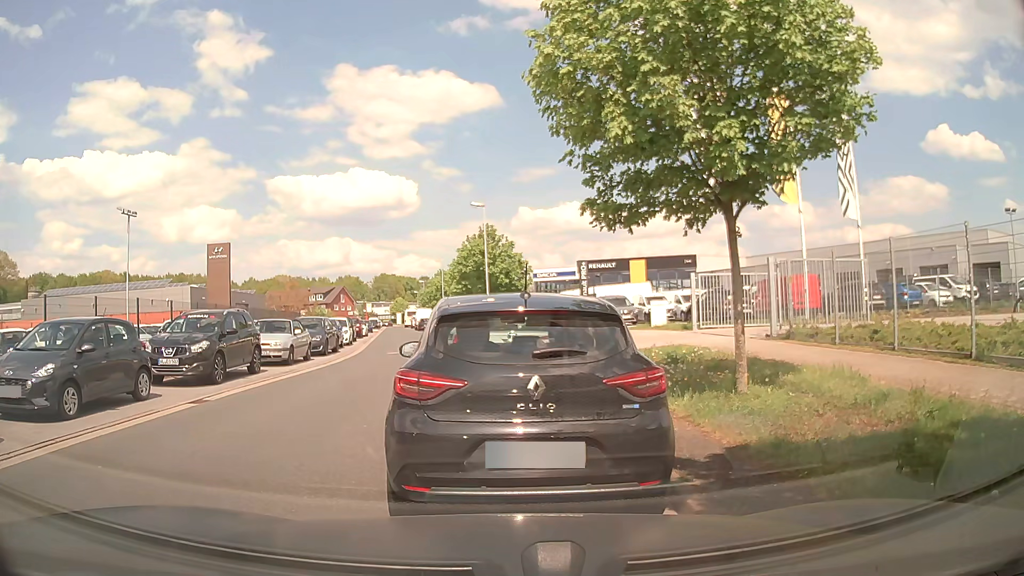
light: Day
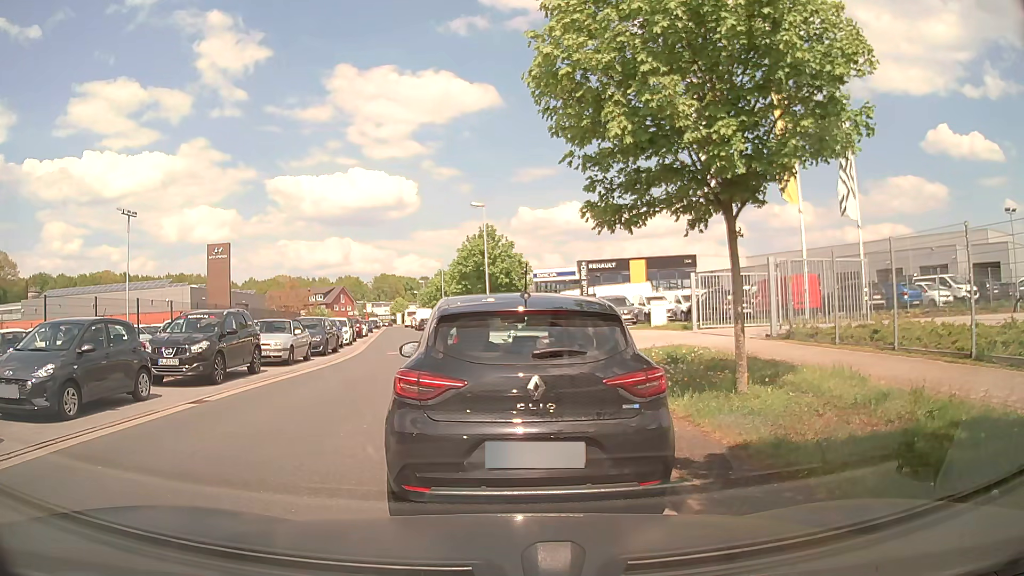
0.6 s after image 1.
(0.0, 0.0) m; 0°
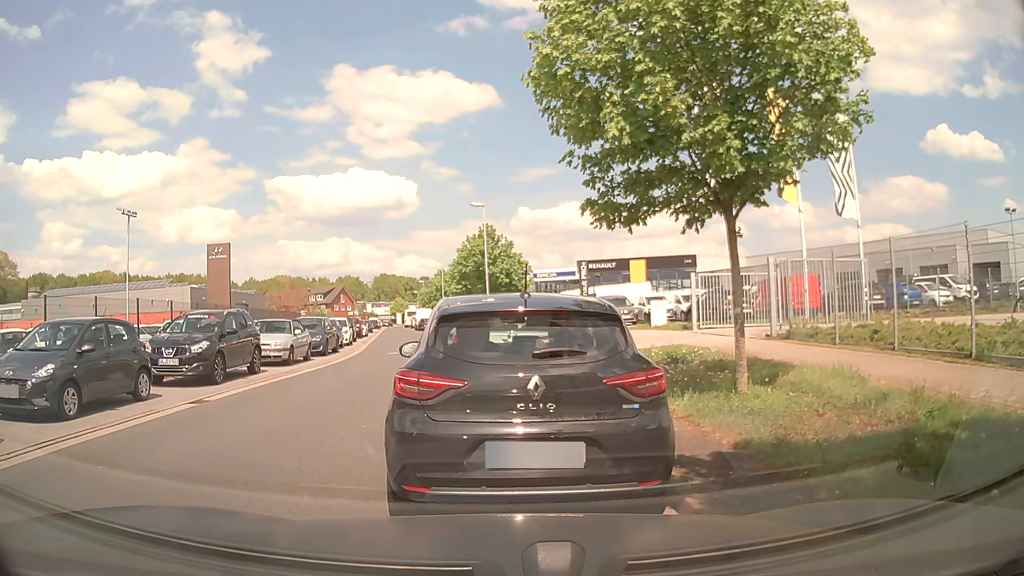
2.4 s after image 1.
(0.0, 0.0) m; 0°
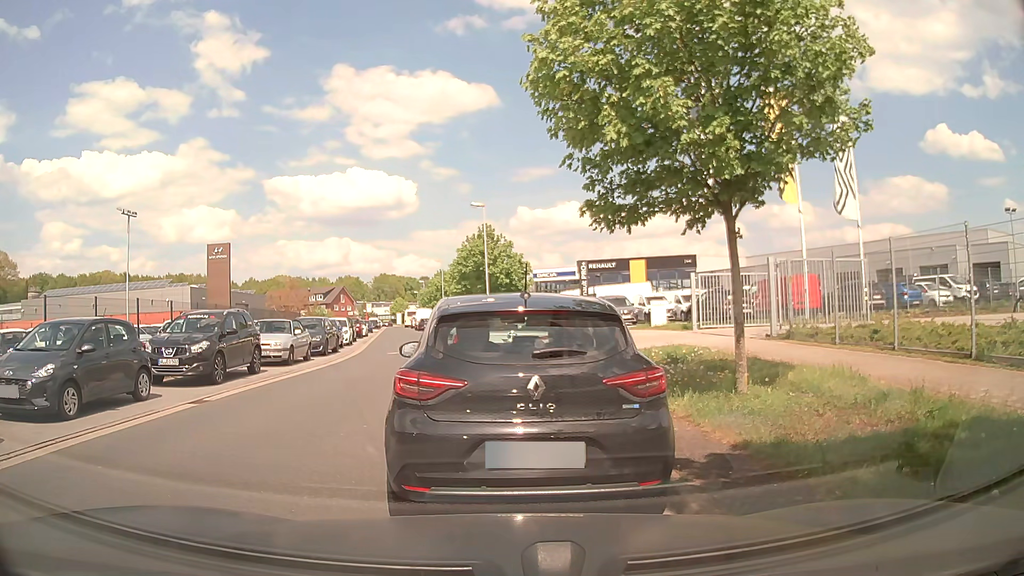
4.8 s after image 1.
(0.0, 0.0) m; 0°
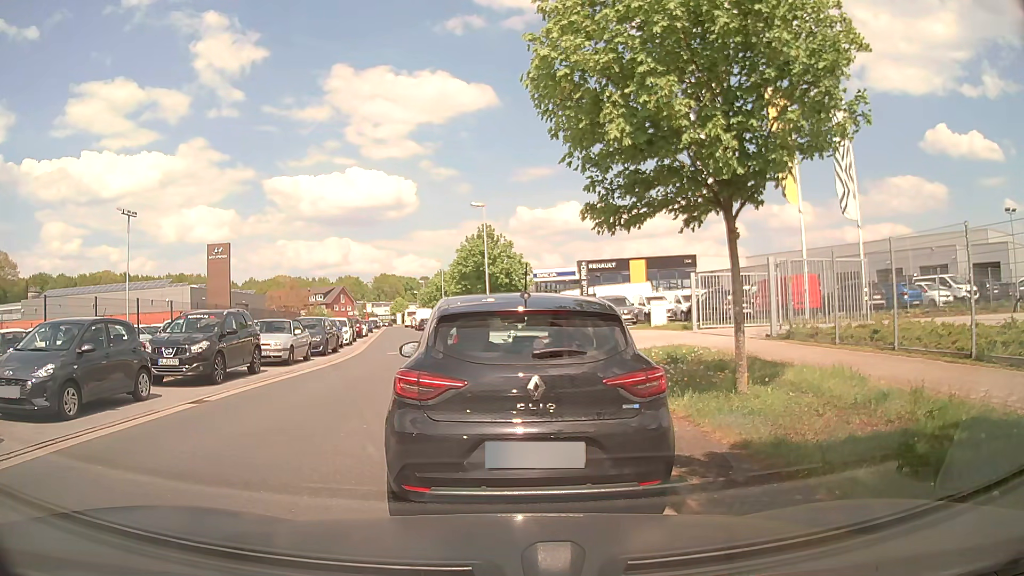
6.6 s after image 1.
(0.0, 0.0) m; 0°
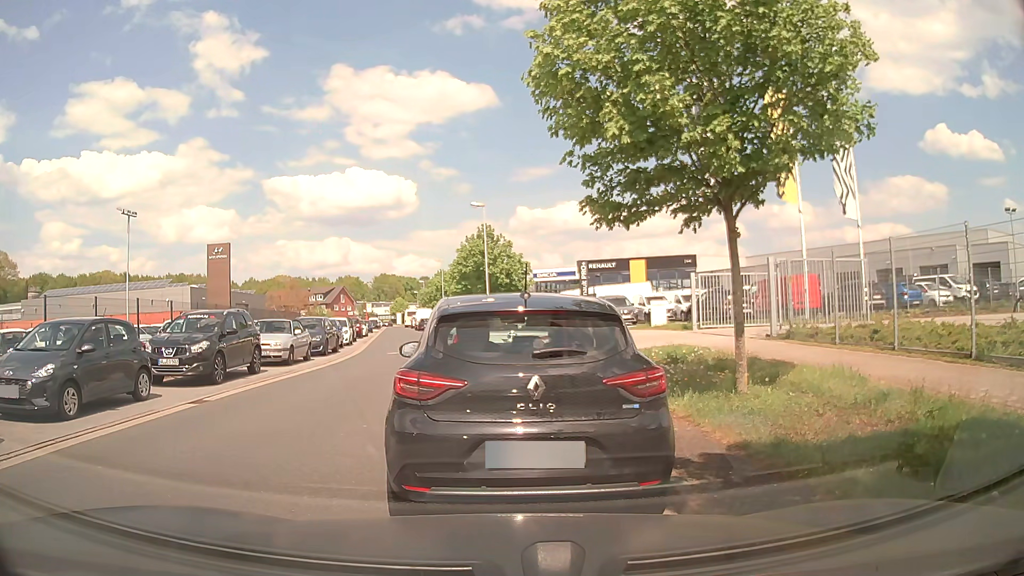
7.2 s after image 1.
(0.0, 0.0) m; 0°
